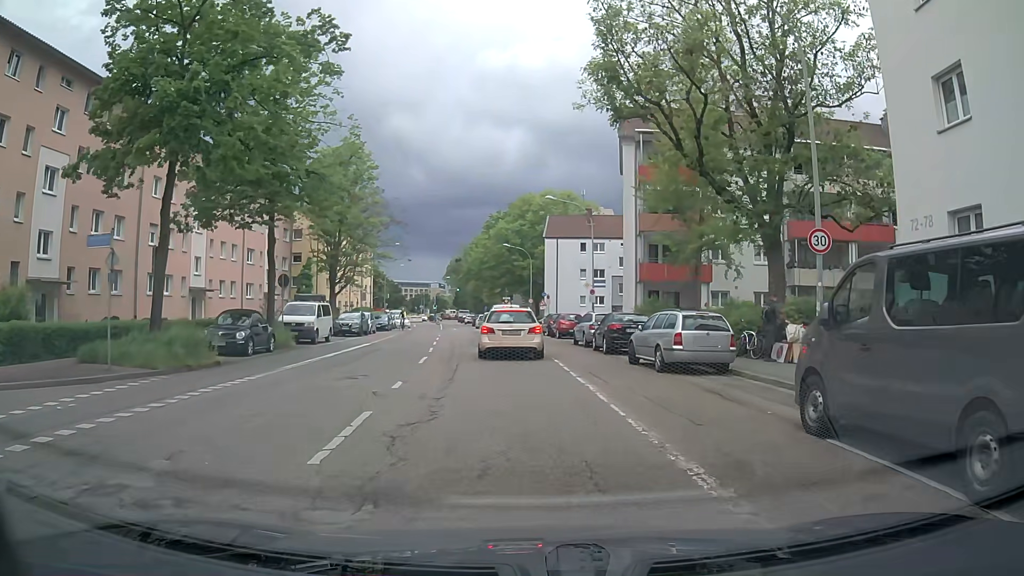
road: residential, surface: asphalt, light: Day
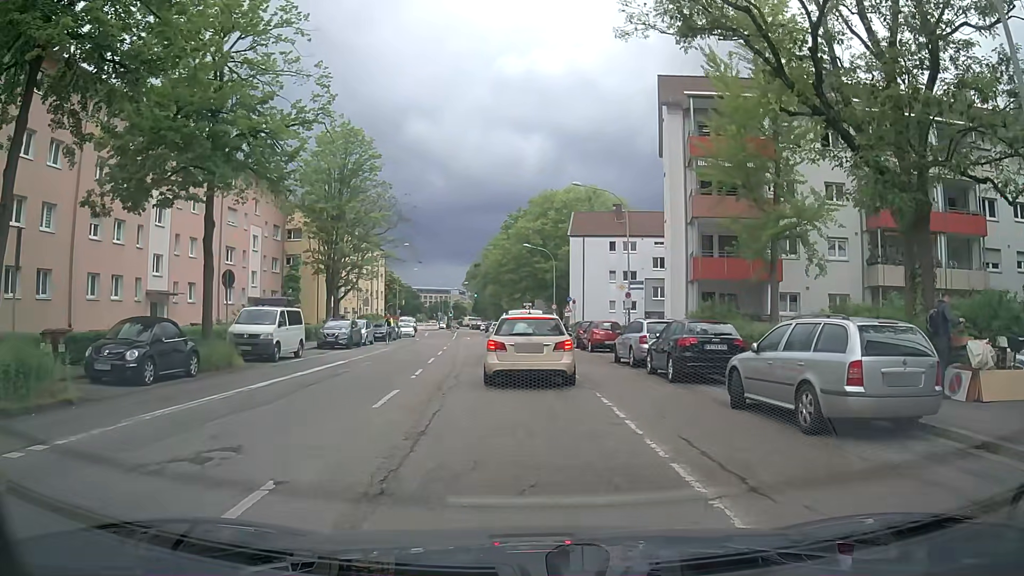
(-0.2, +7.4) m; -2°
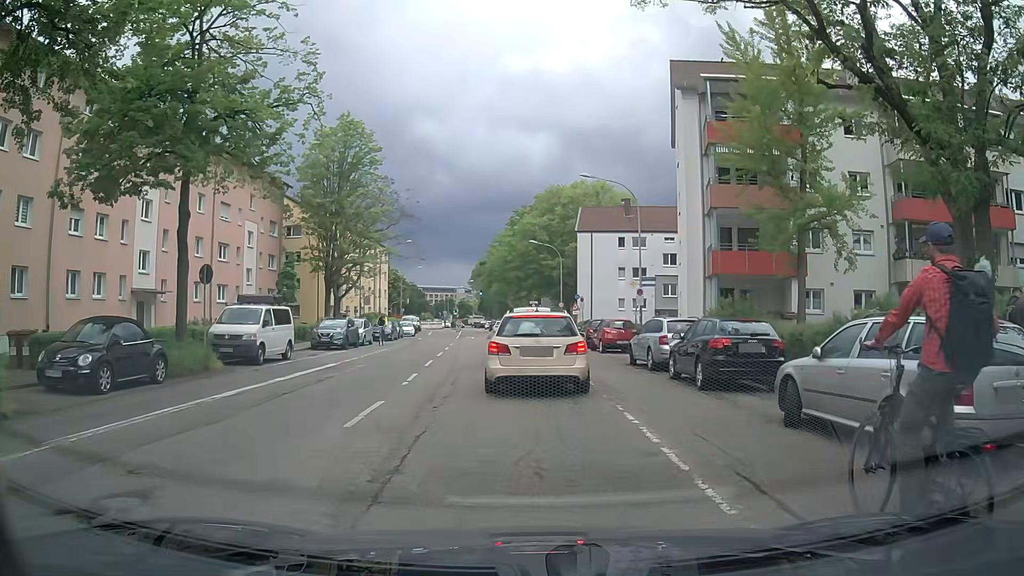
(0.0, +2.0) m; +2°
